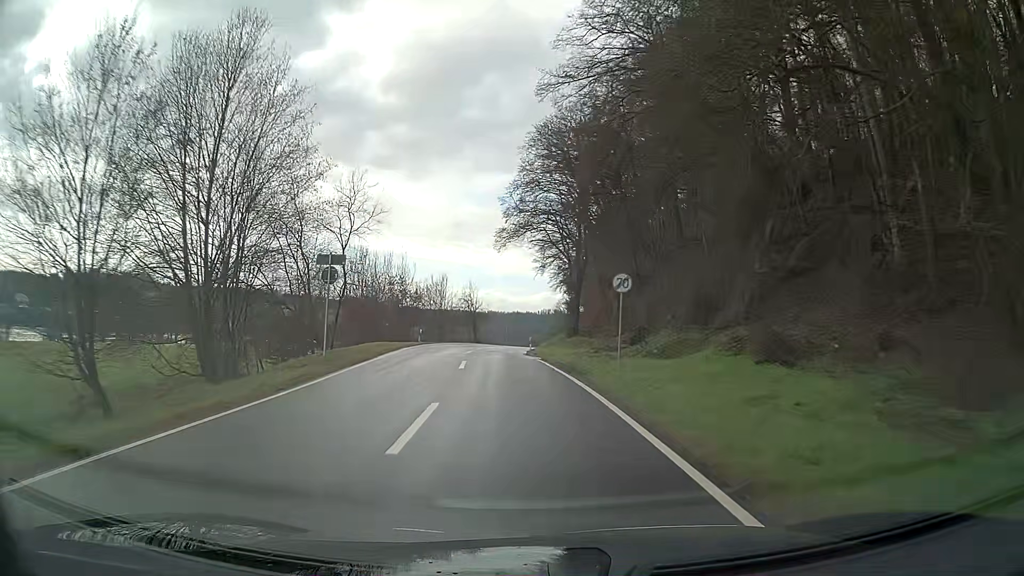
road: secondary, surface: asphalt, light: Day
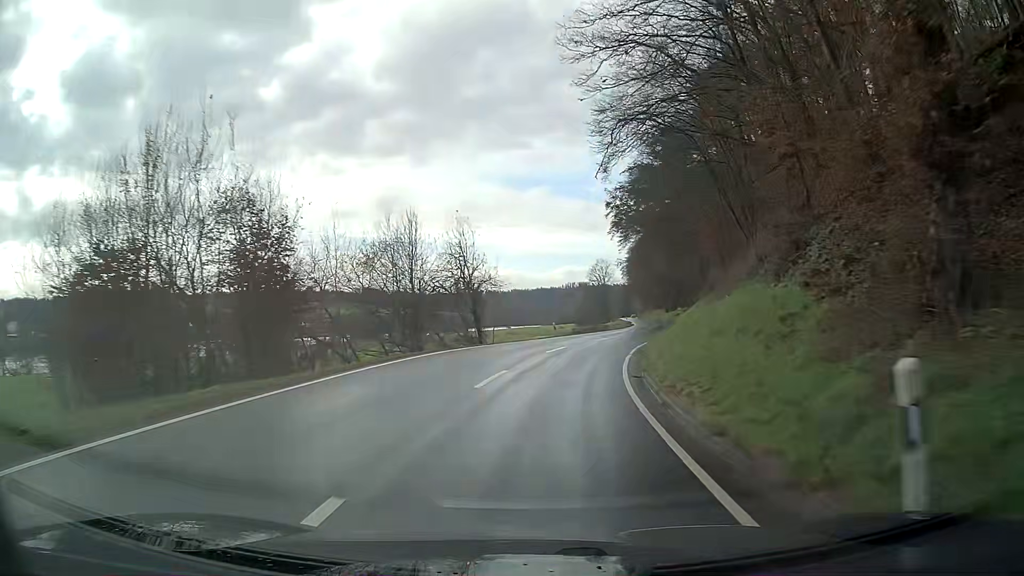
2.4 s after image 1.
(-0.9, +42.1) m; +1°
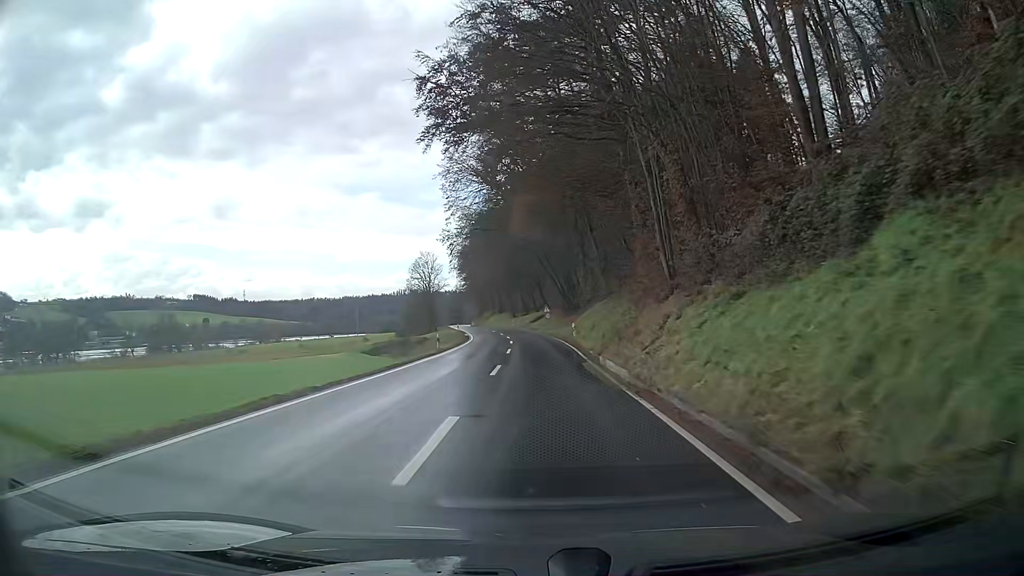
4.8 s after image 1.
(+5.4, +42.6) m; +13°
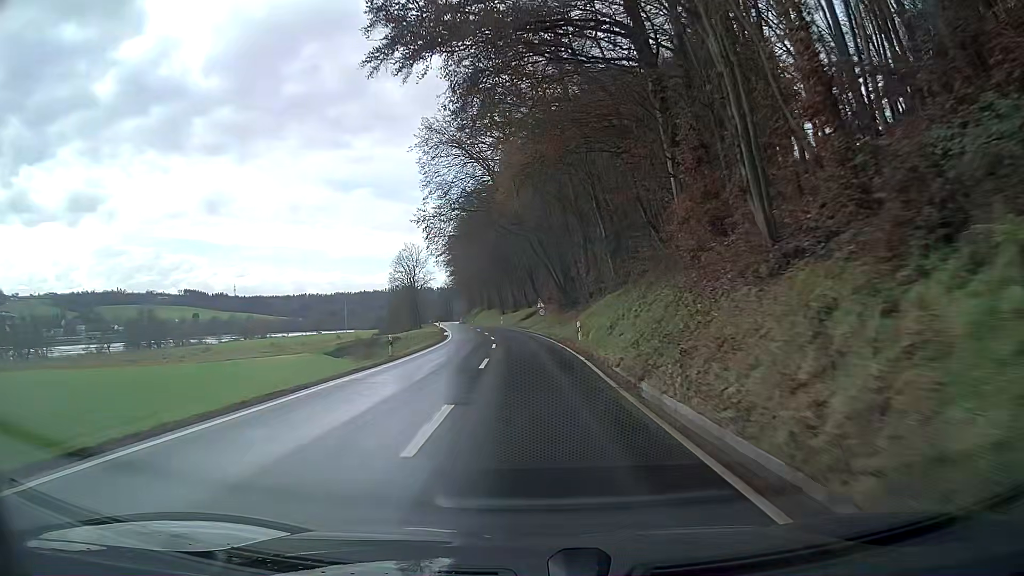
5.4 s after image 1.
(+0.1, +10.8) m; 0°
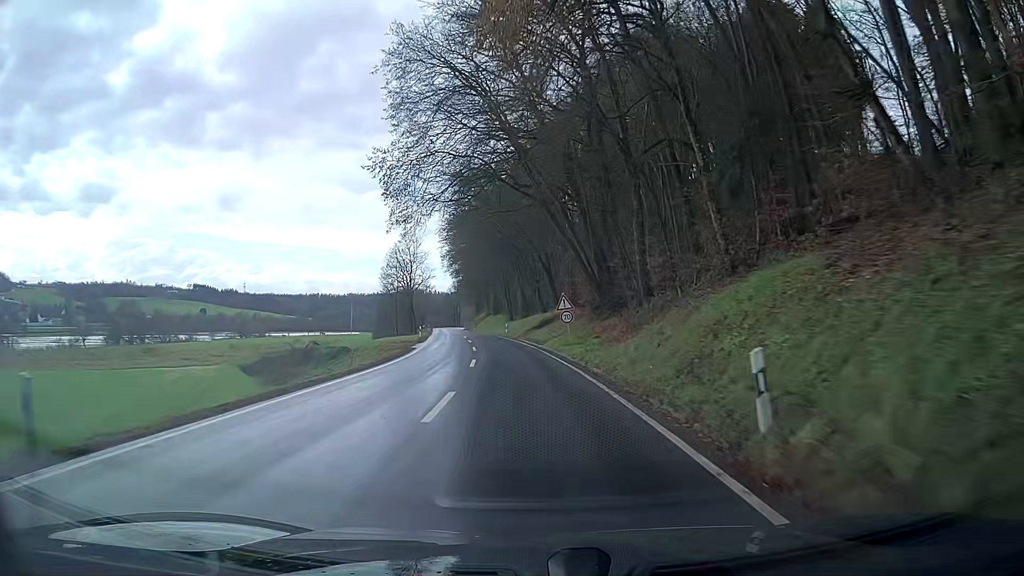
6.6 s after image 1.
(-0.5, +21.6) m; -2°
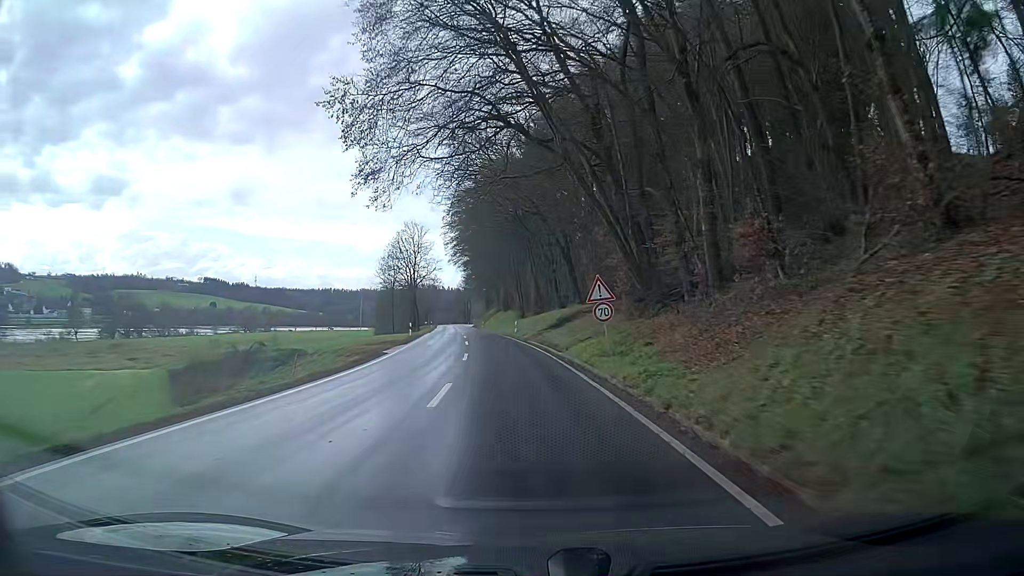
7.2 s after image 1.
(-0.1, +10.7) m; -1°
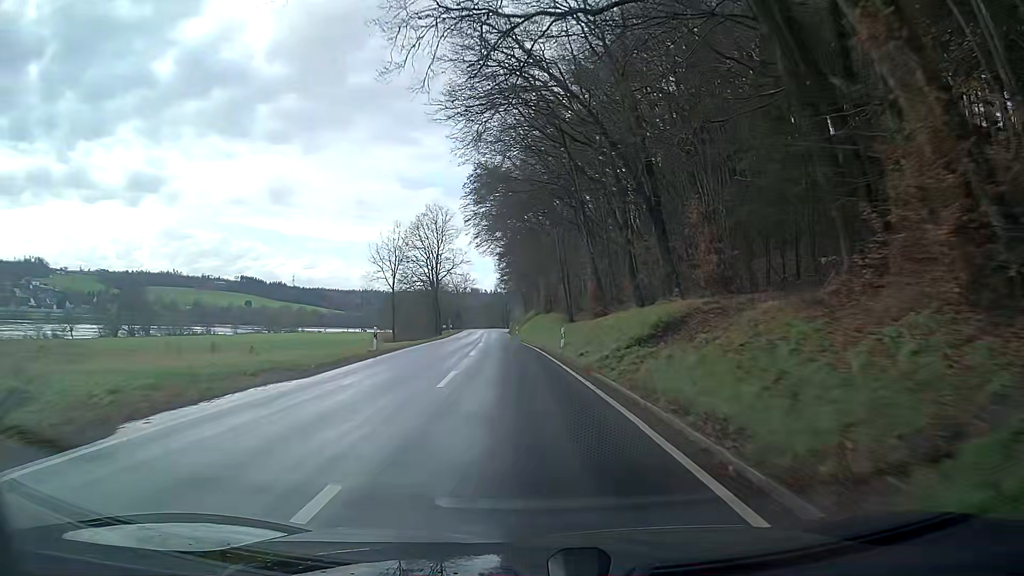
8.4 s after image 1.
(-0.7, +21.2) m; -4°
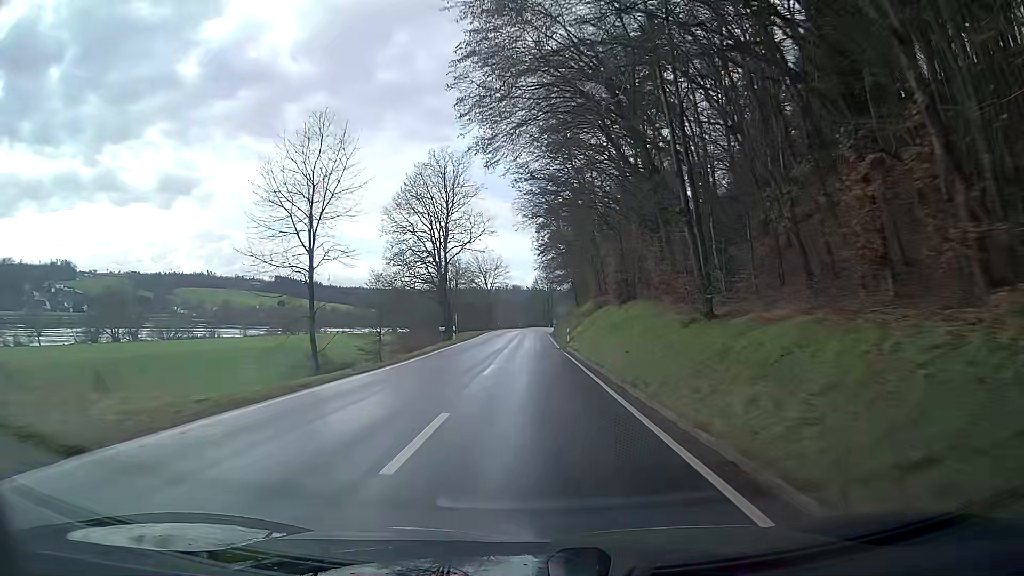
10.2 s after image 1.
(-0.8, +31.5) m; -2°
